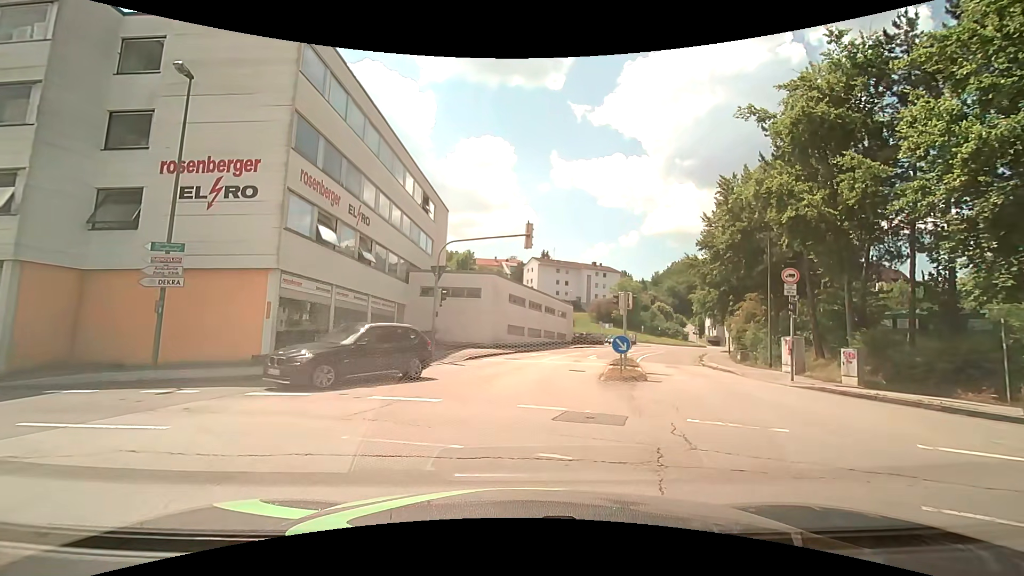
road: tertiary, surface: asphalt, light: Day
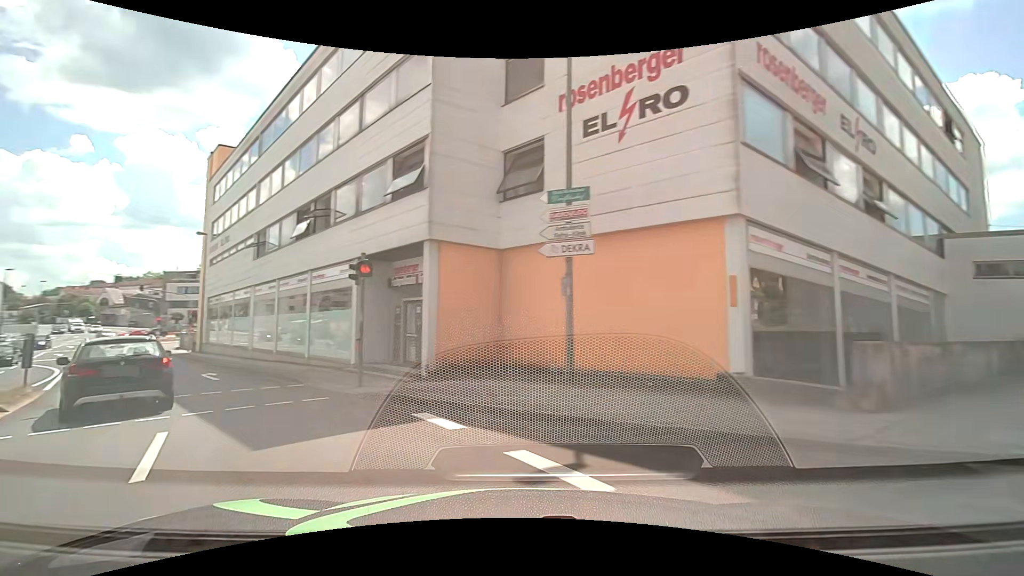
(-3.5, +9.3) m; -47°
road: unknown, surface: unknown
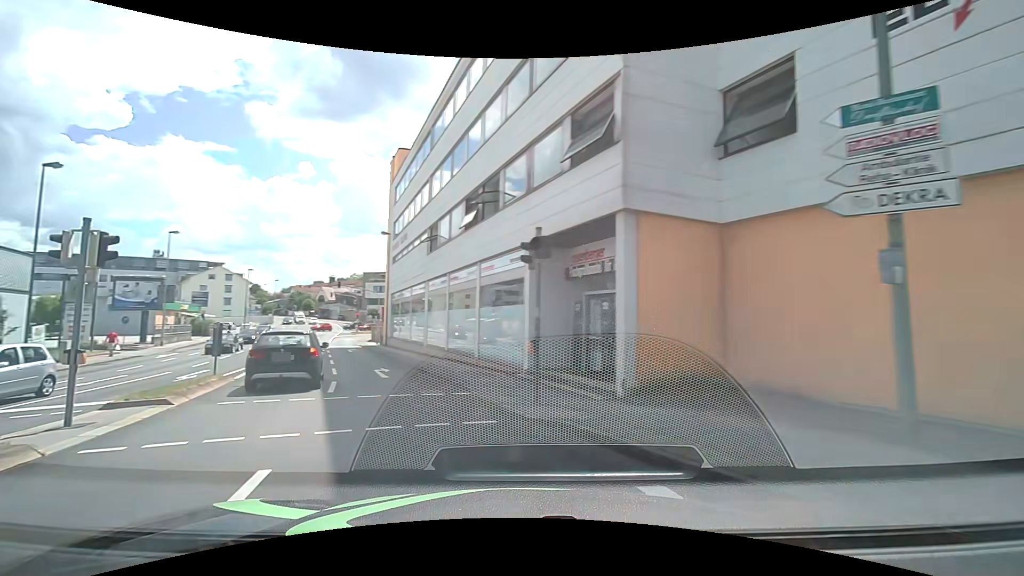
(-0.7, +3.8) m; -19°
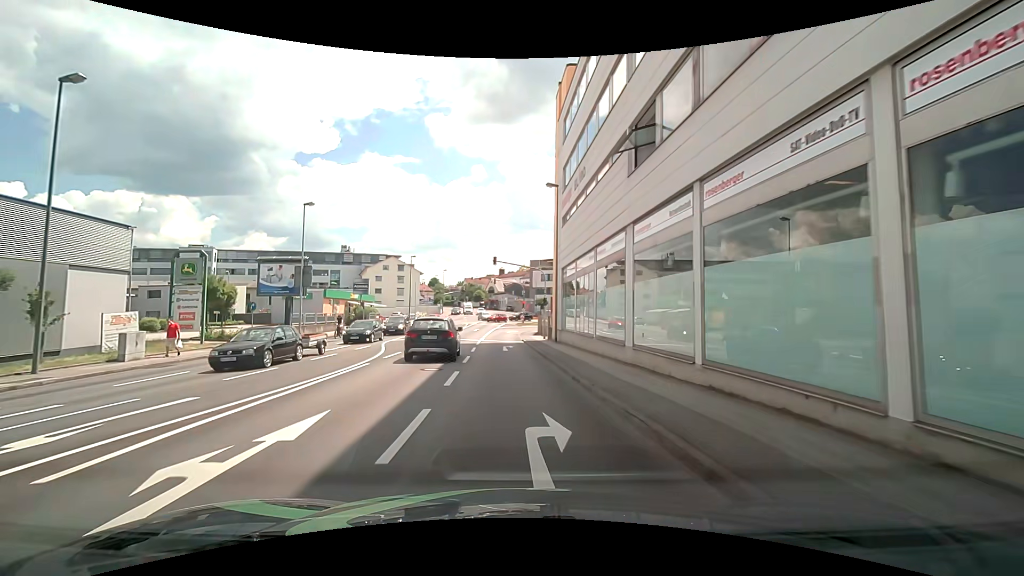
(-3.3, +13.9) m; -20°
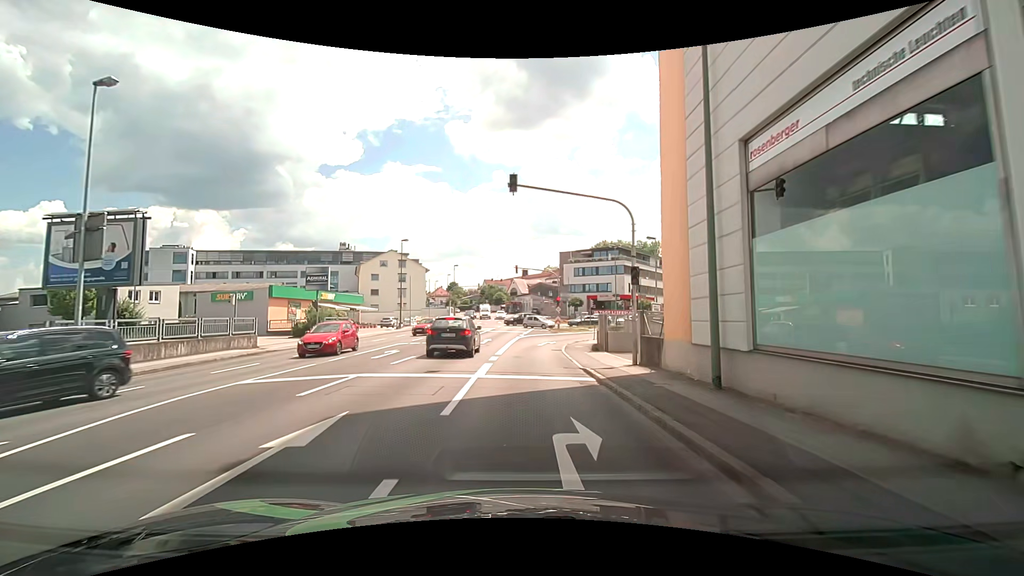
(-0.9, +21.8) m; -3°
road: tertiary_link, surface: asphalt
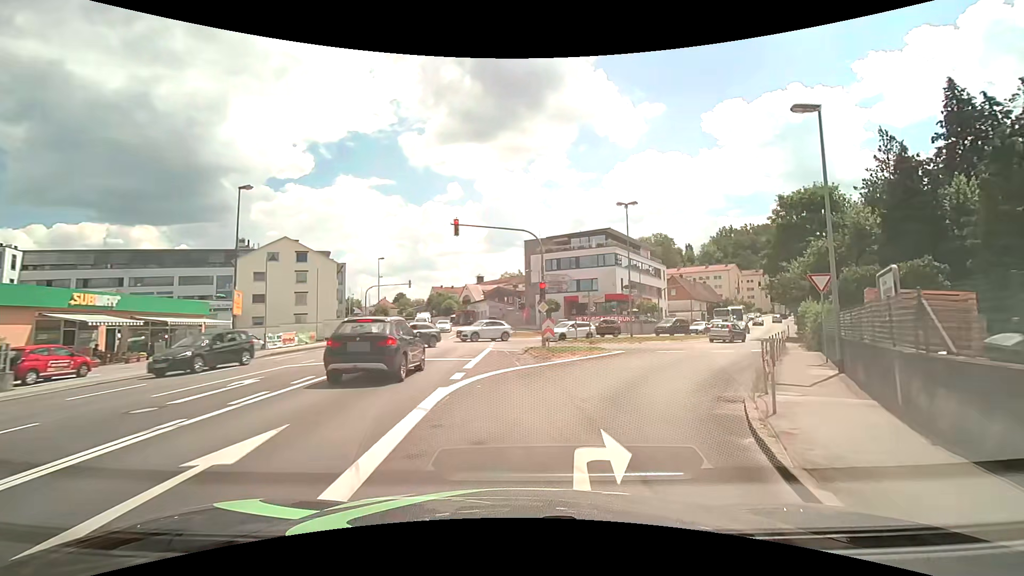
(+0.5, +26.5) m; +4°
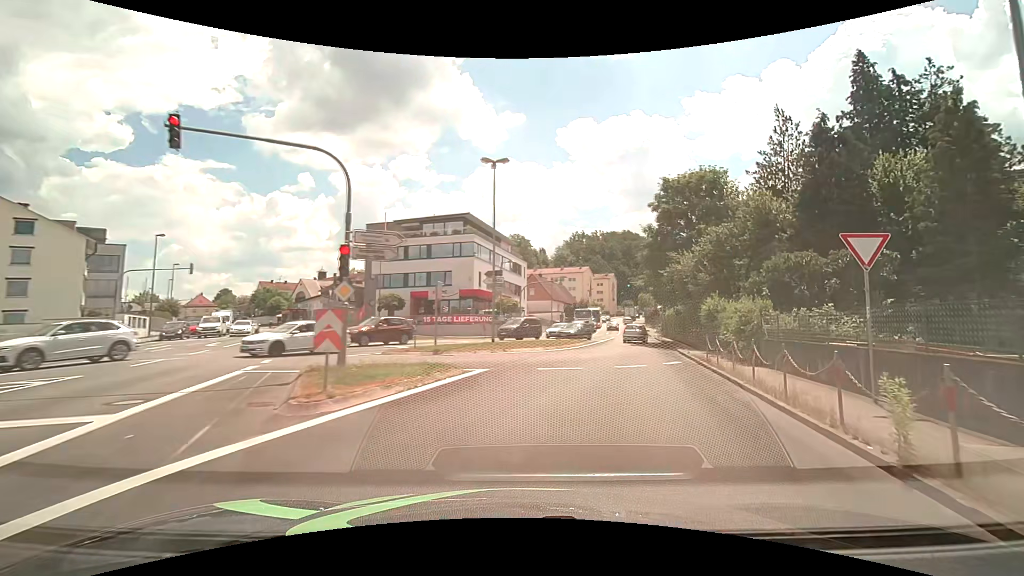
(+1.4, +11.0) m; +16°
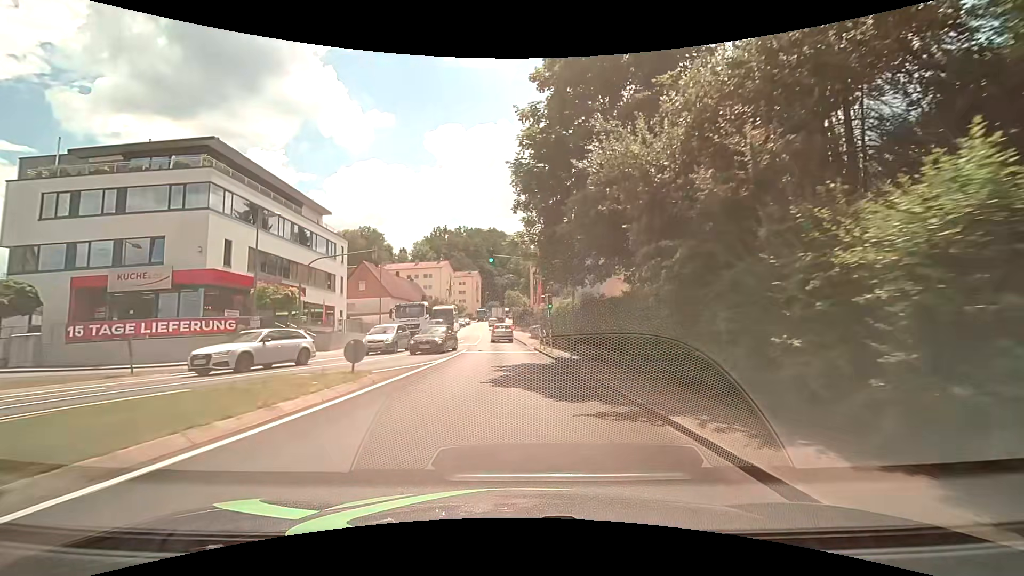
(+5.1, +22.5) m; +16°
(0, +10) (0, +20) (-1, +30) (-2, +40) (-2, +50) (-3, +60) (-4, +70) (-4, +80) (-5, +90) (-5, +100) m
